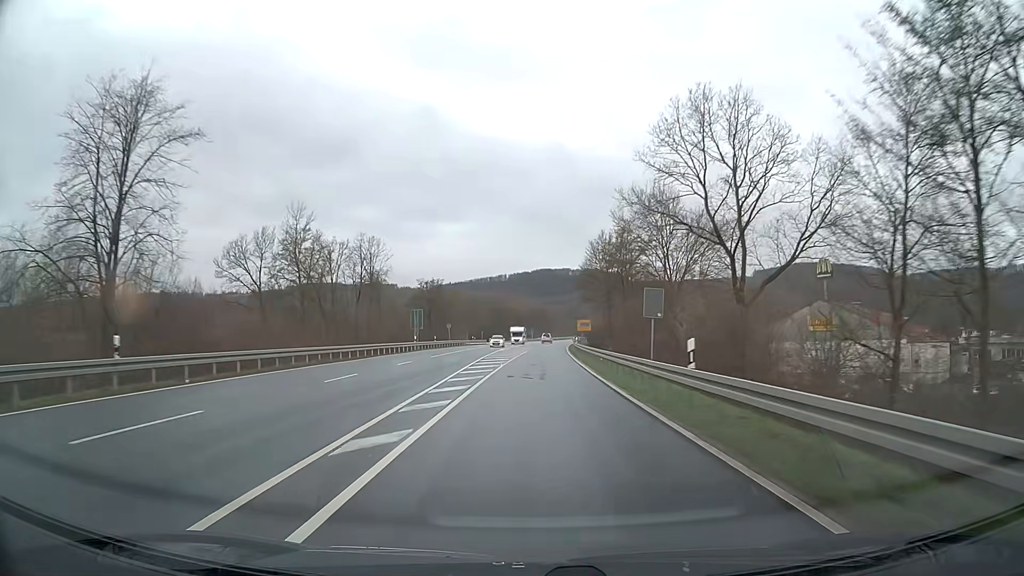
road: primary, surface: asphalt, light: Day
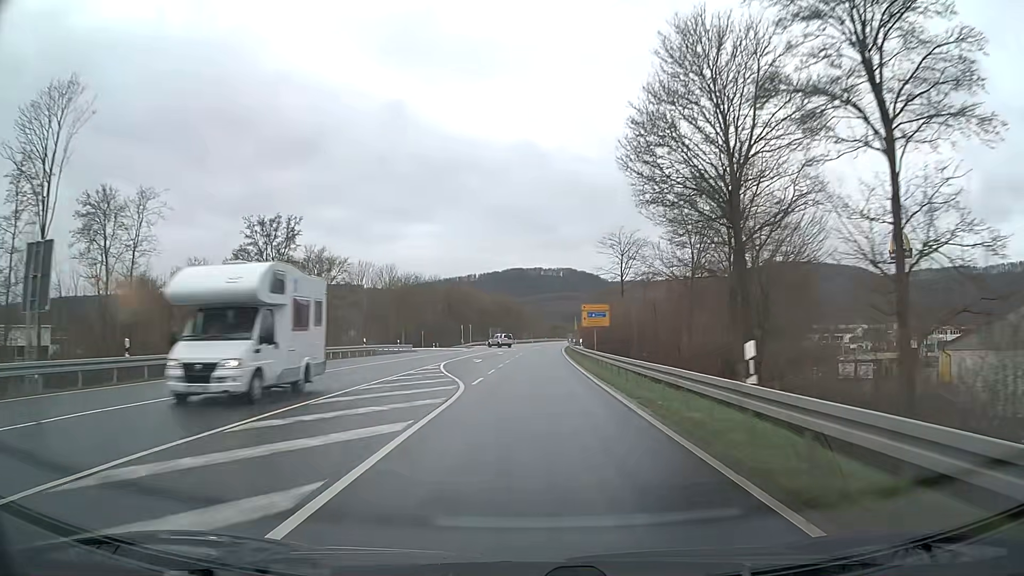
(+1.2, +56.4) m; +2°
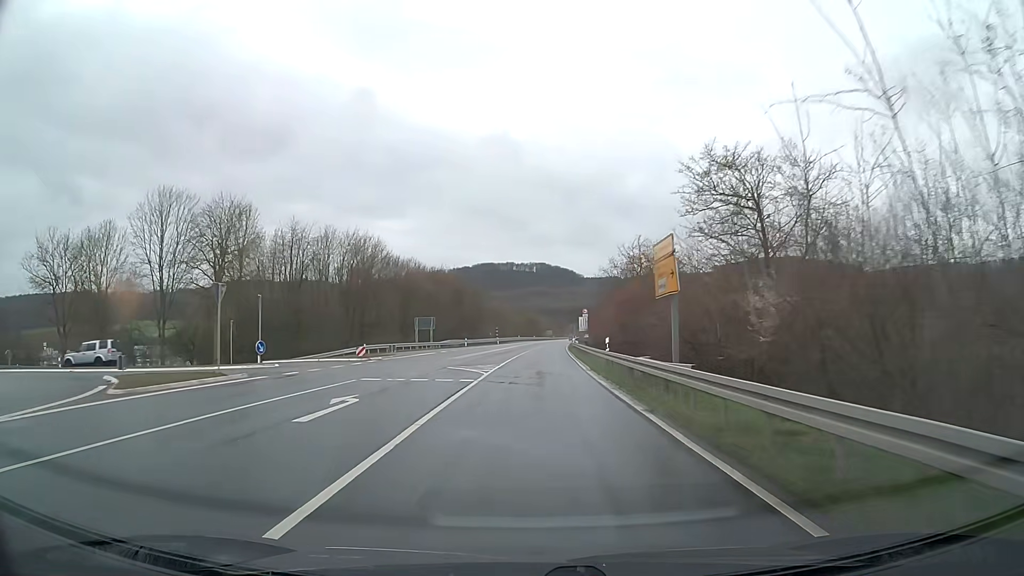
(+1.5, +68.2) m; +3°
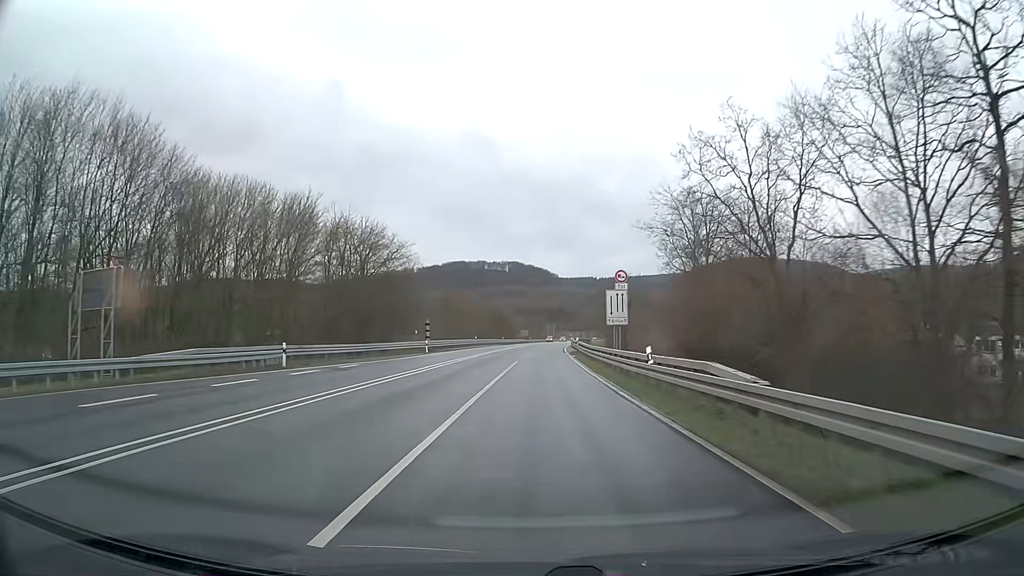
(+0.9, +58.6) m; +2°
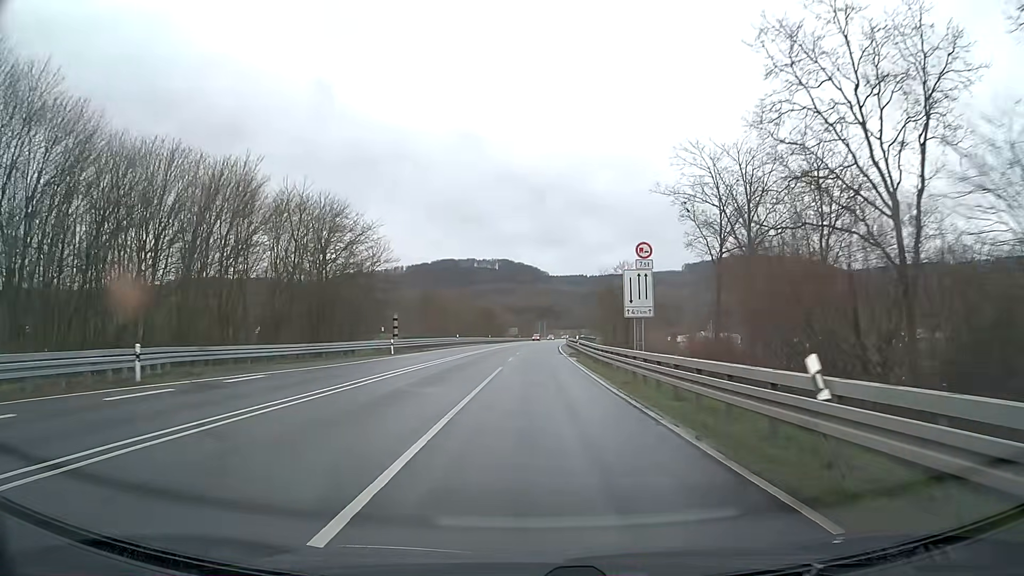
(+0.1, +11.1) m; +1°
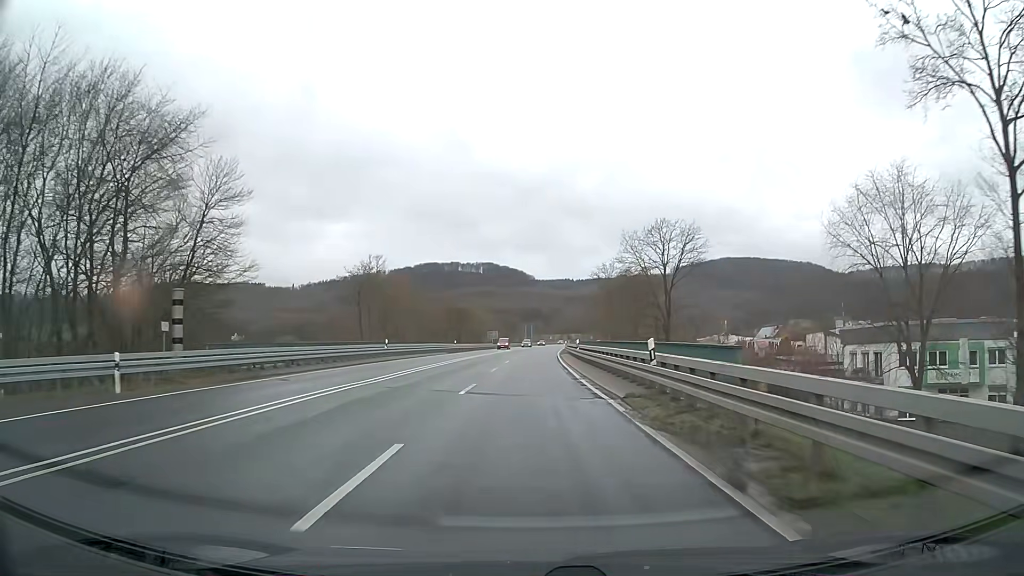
(+0.3, +32.6) m; +1°
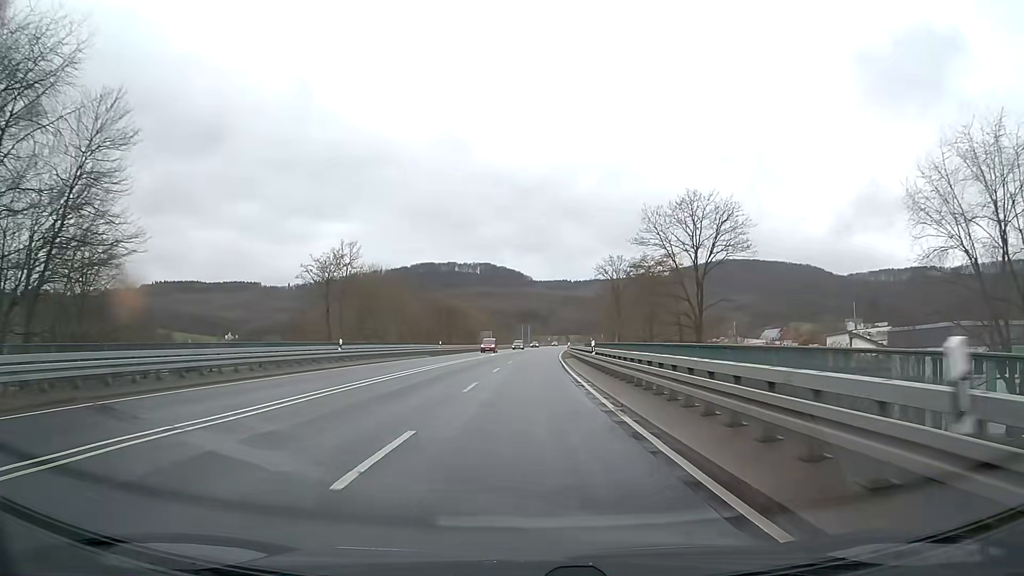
(0.0, +10.7) m; 0°
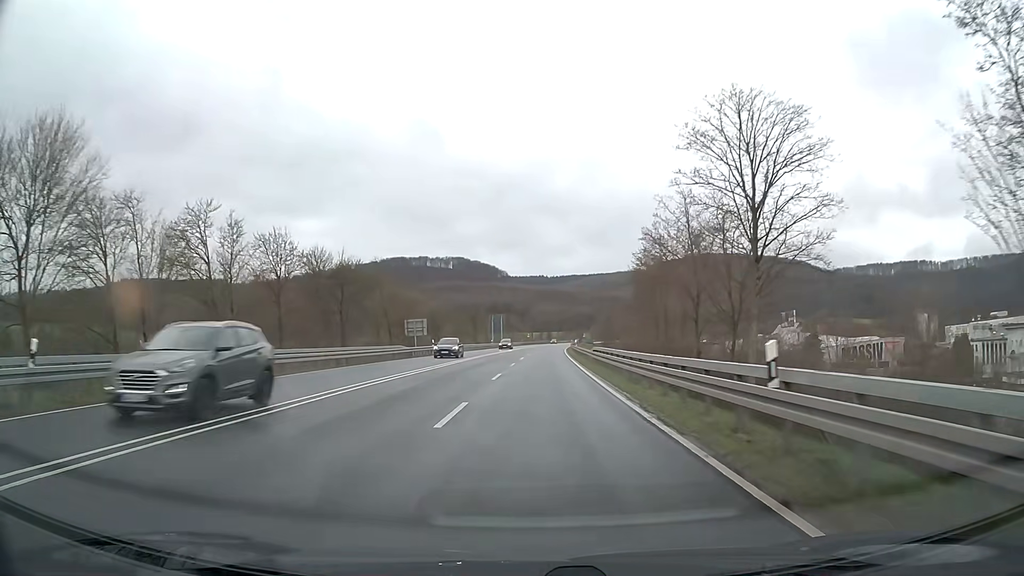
(+0.6, +56.5) m; +2°
(0, +10) (0, +20) (+1, +30) (+1, +40) (+1, +50) (+1, +60) (+2, +70) (+2, +80) (+3, +90) (+3, +100) m
